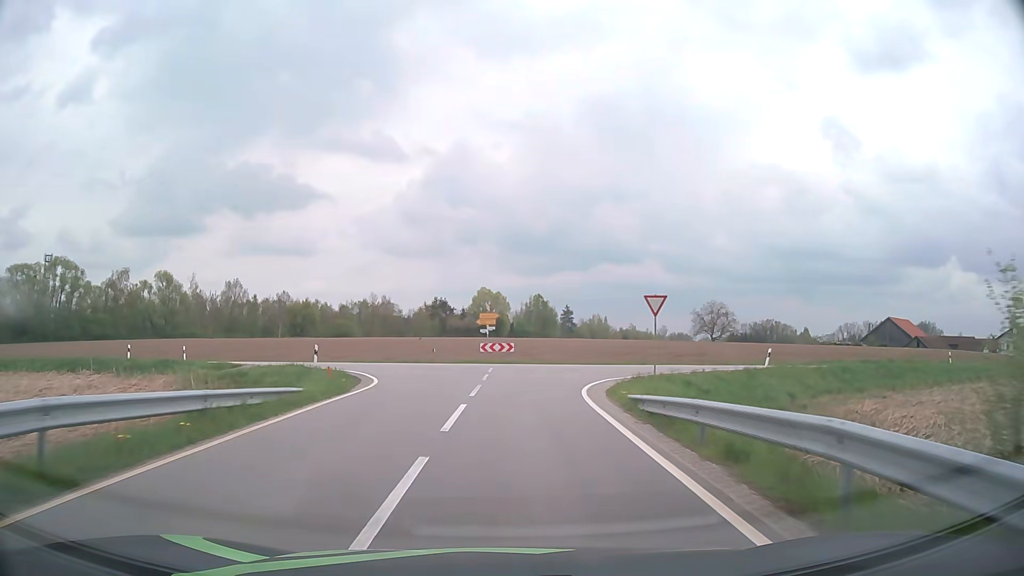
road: tertiary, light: Day
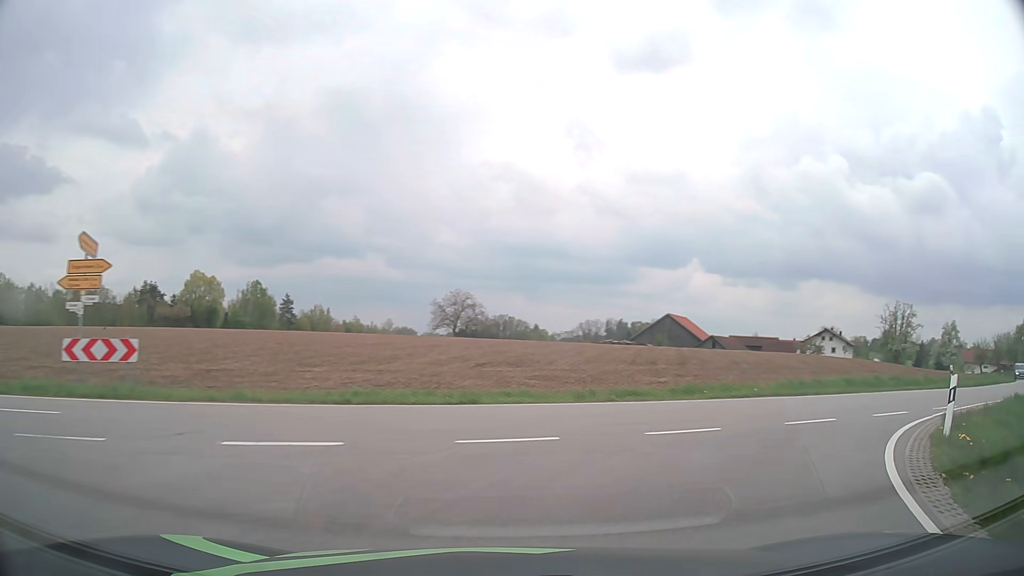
(+1.7, +24.8) m; +22°
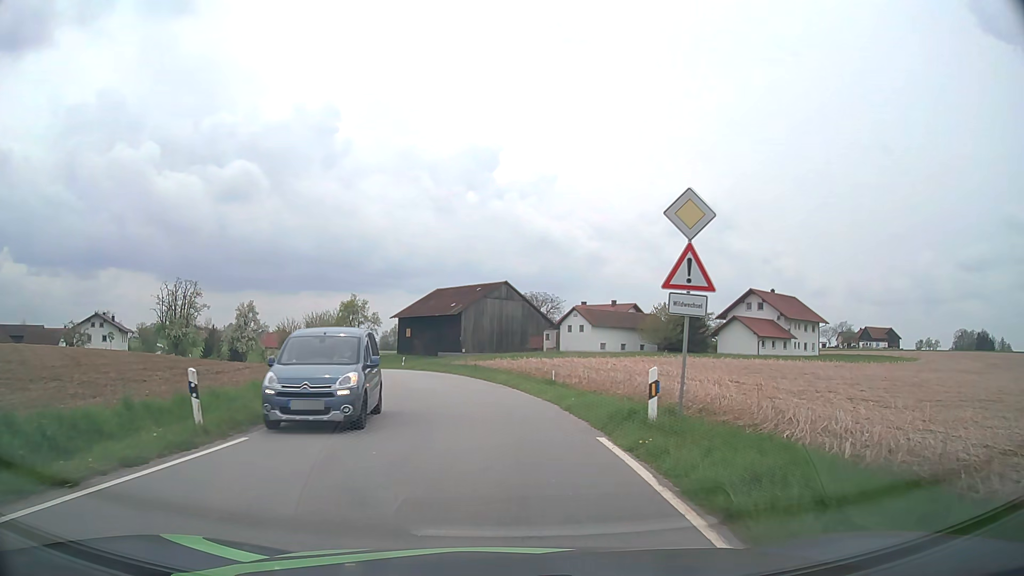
(+14.3, +18.1) m; +63°
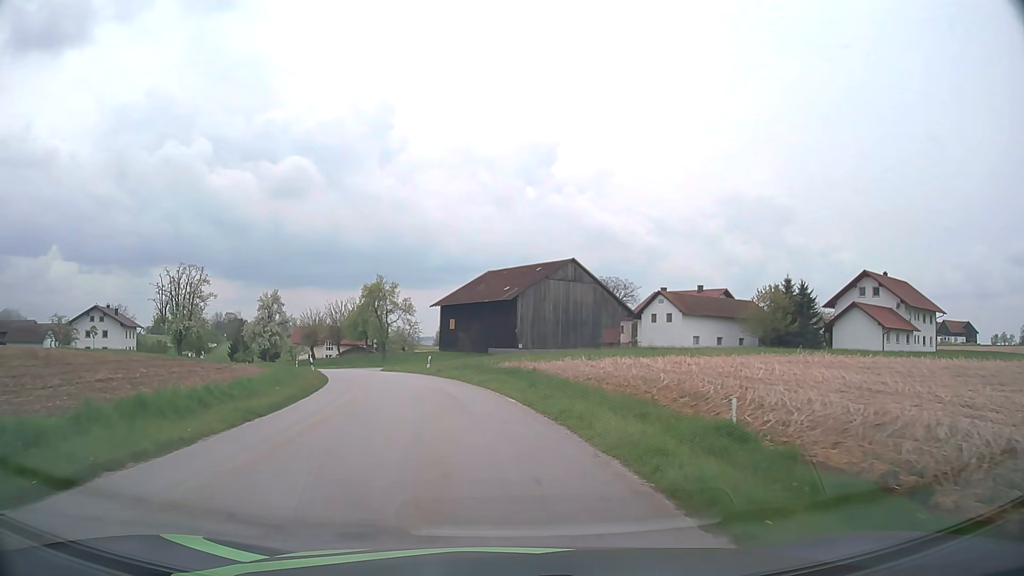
(-0.6, +19.4) m; -5°
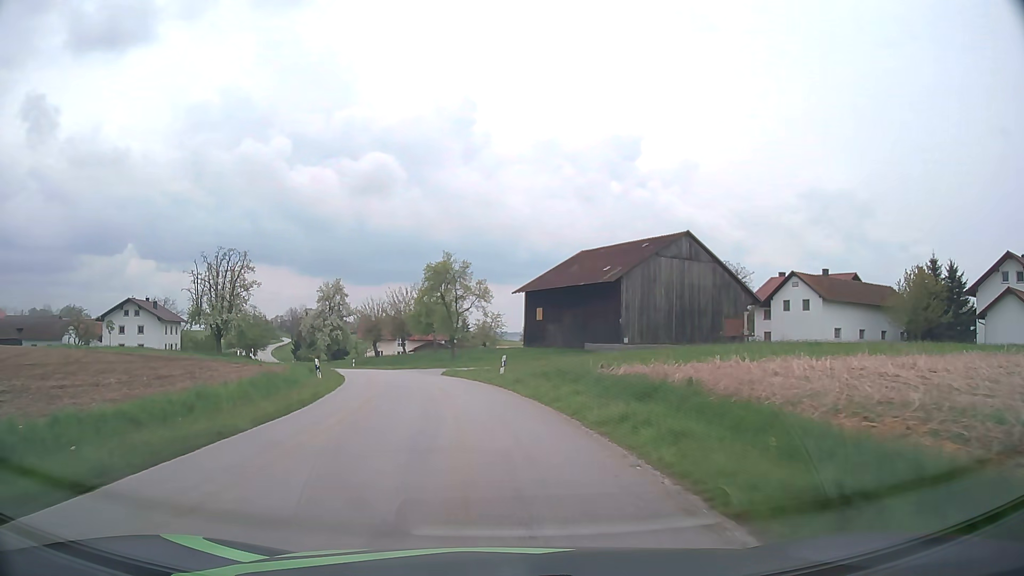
(-1.0, +14.6) m; -8°
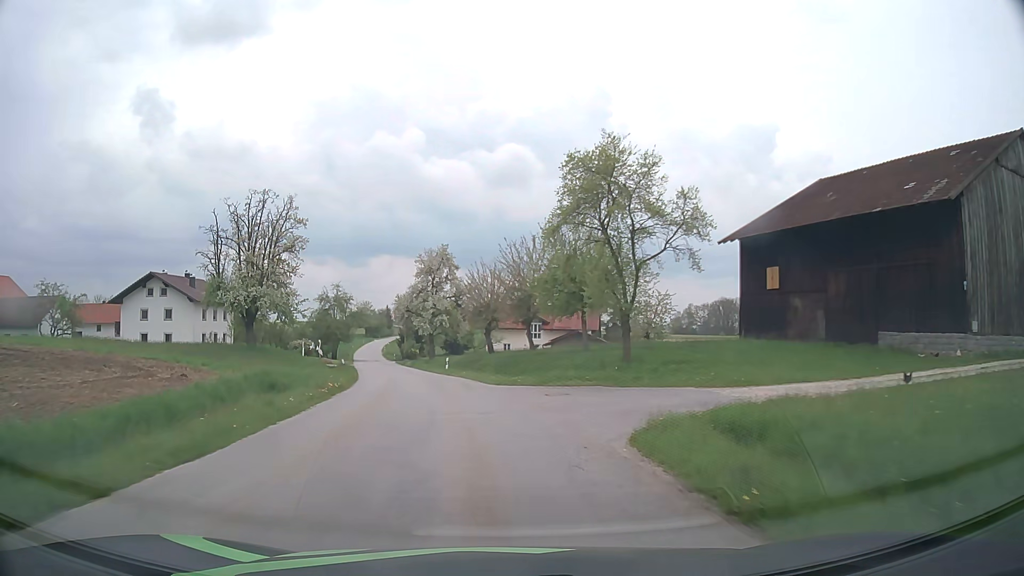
(-3.3, +30.4) m; -12°
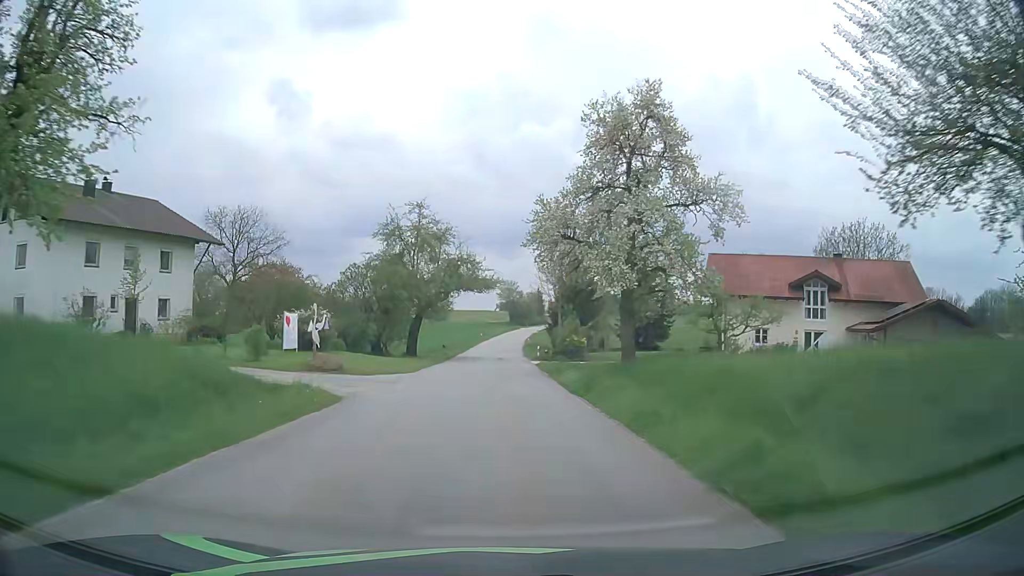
(-7.1, +47.8) m; -13°
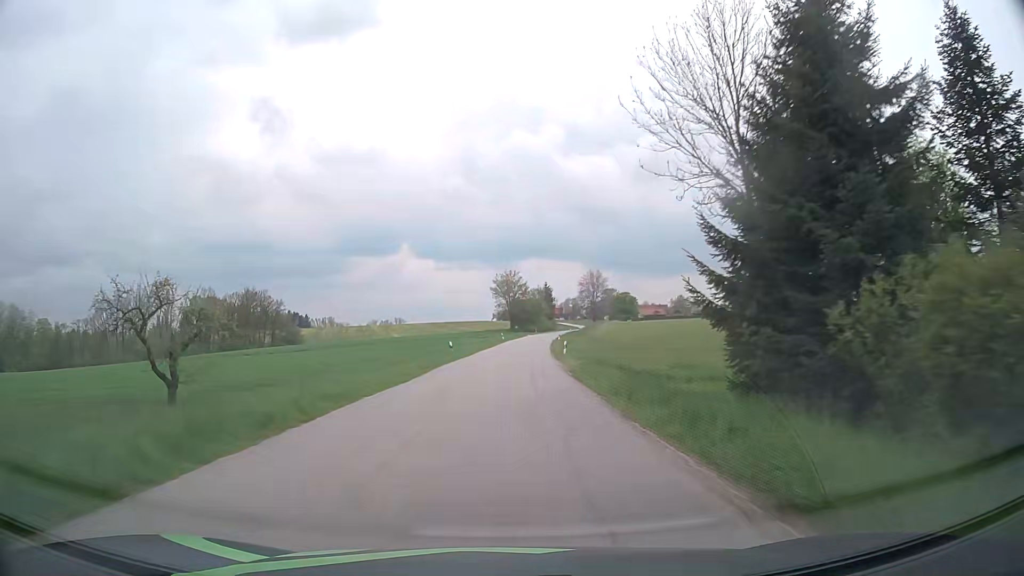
(-0.5, +57.5) m; 0°
(0, +10) (0, +20) (0, +30) (+1, +40) (+1, +50) (+2, +60) (+2, +70) (+3, +80) (+4, +90) (+5, +100) m
